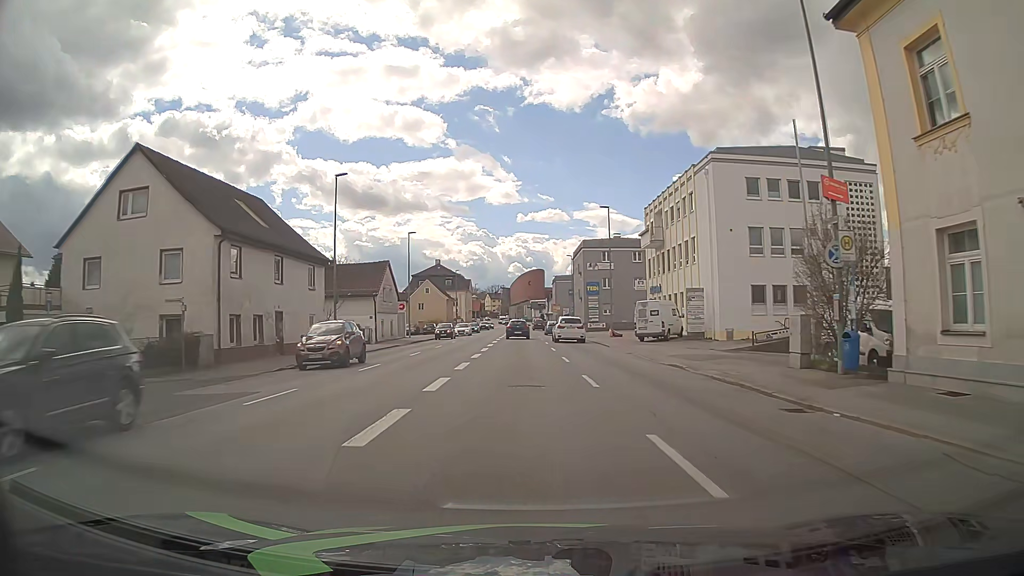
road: tertiary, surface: asphalt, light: Day
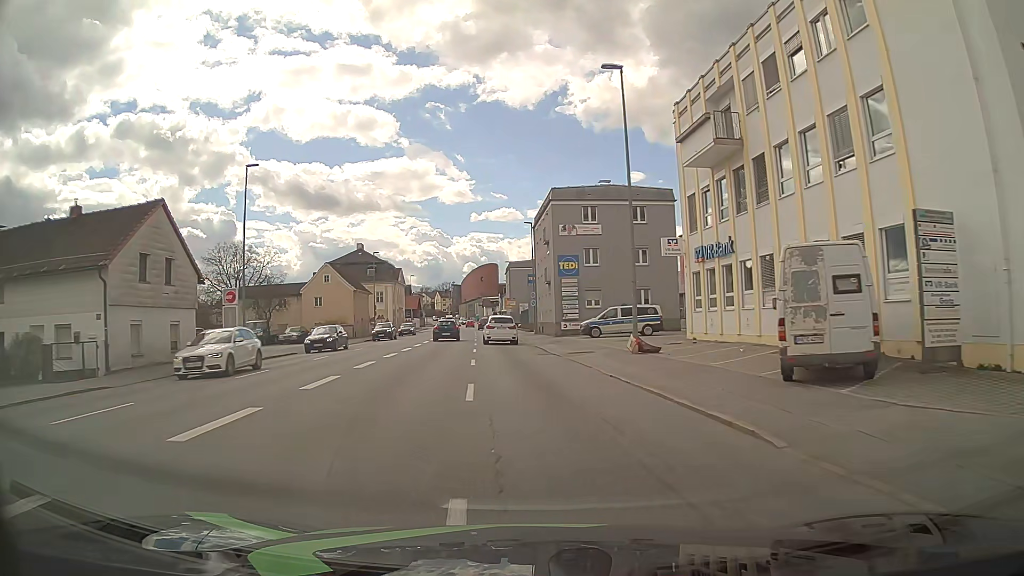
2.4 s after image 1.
(+0.9, +30.0) m; +4°
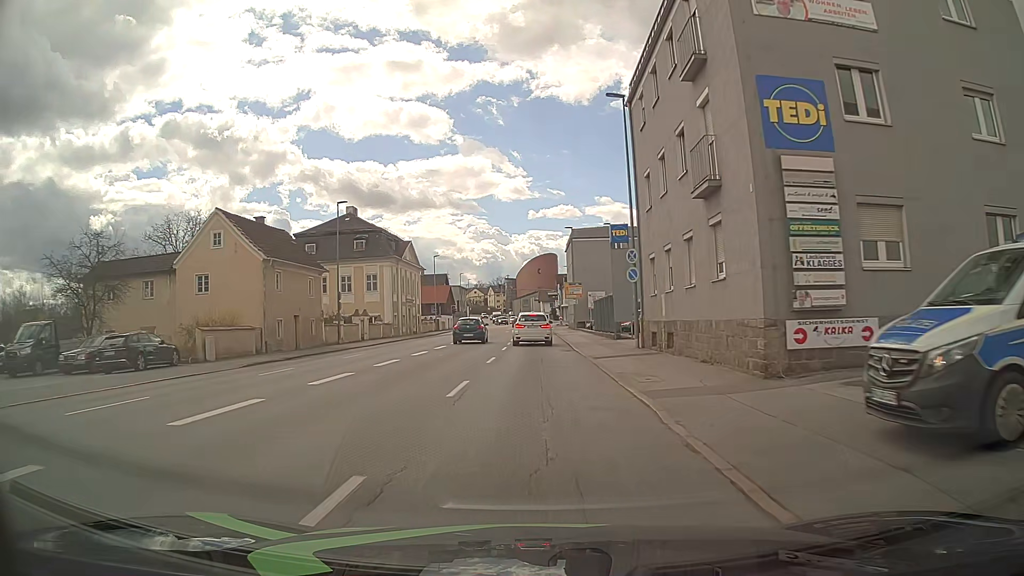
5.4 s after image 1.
(-1.5, +35.4) m; -5°
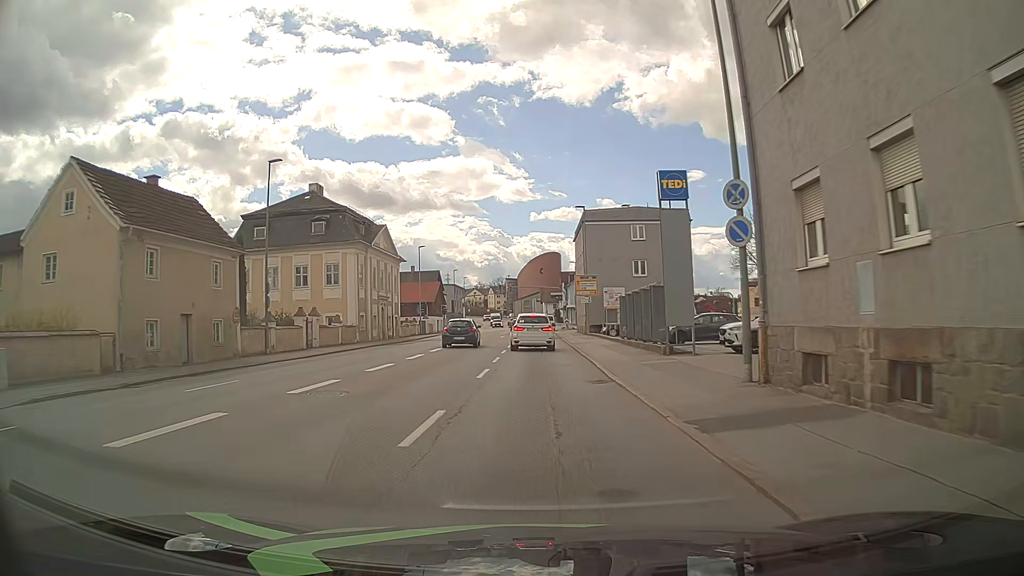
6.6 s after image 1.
(-0.1, +13.6) m; -1°
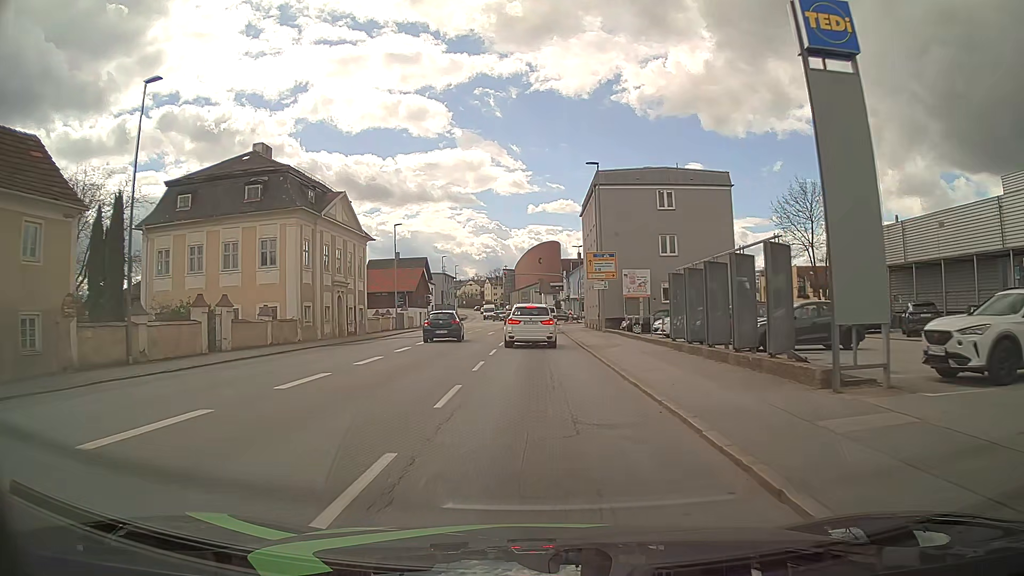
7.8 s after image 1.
(+0.1, +12.6) m; 0°
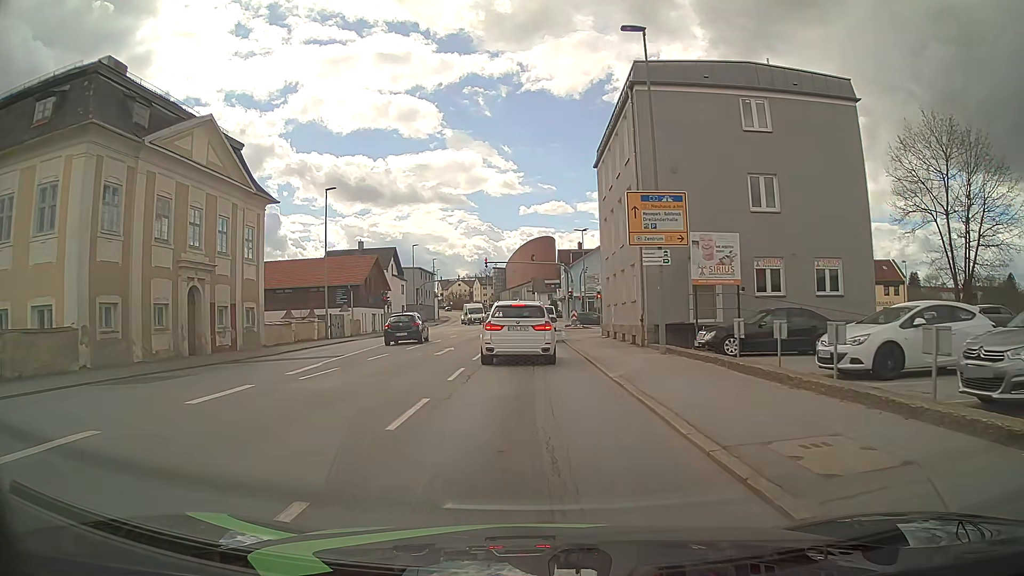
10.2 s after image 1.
(+0.2, +19.6) m; +1°
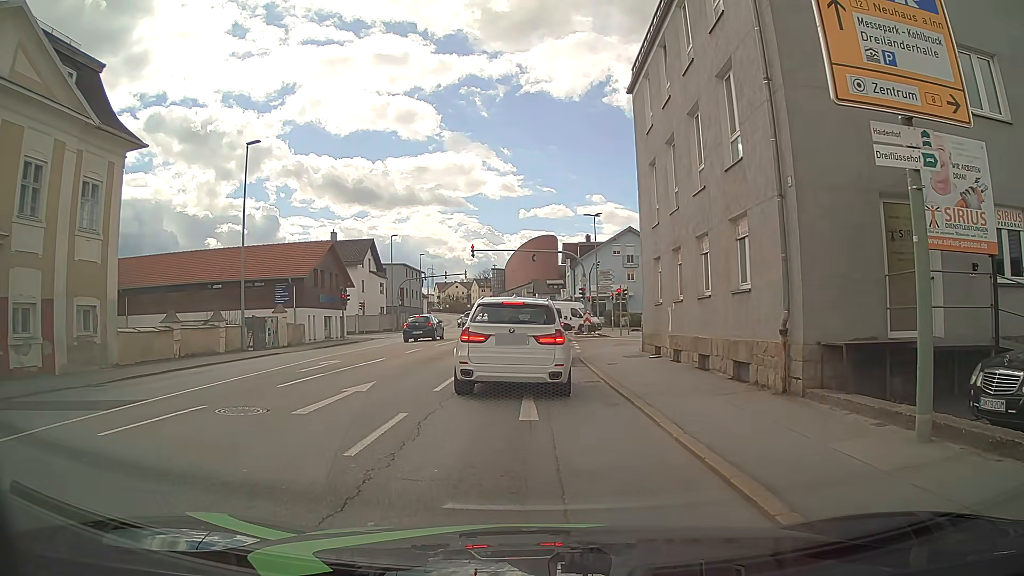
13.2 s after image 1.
(0.0, +13.1) m; 0°
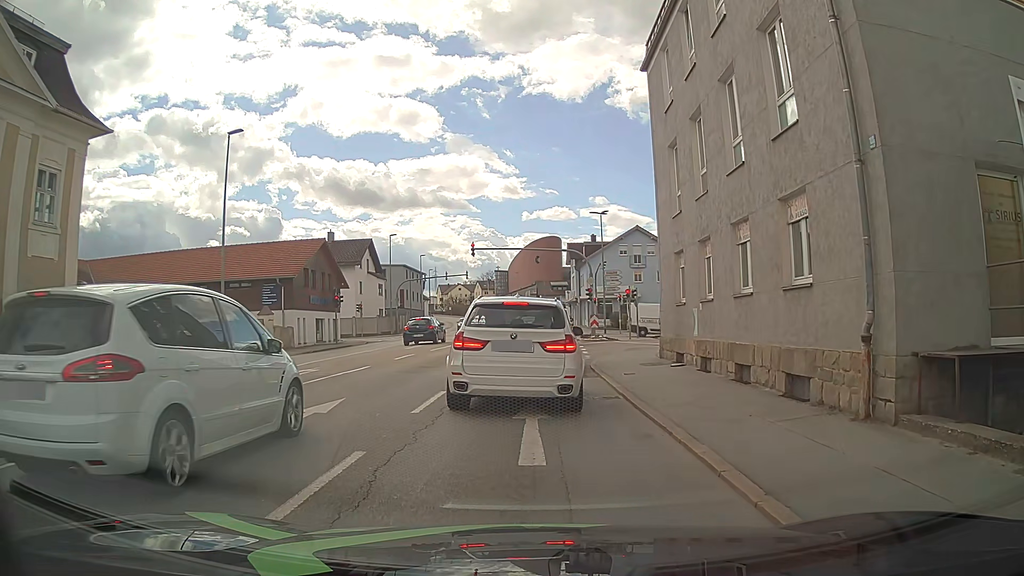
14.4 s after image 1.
(0.0, +2.6) m; 0°
